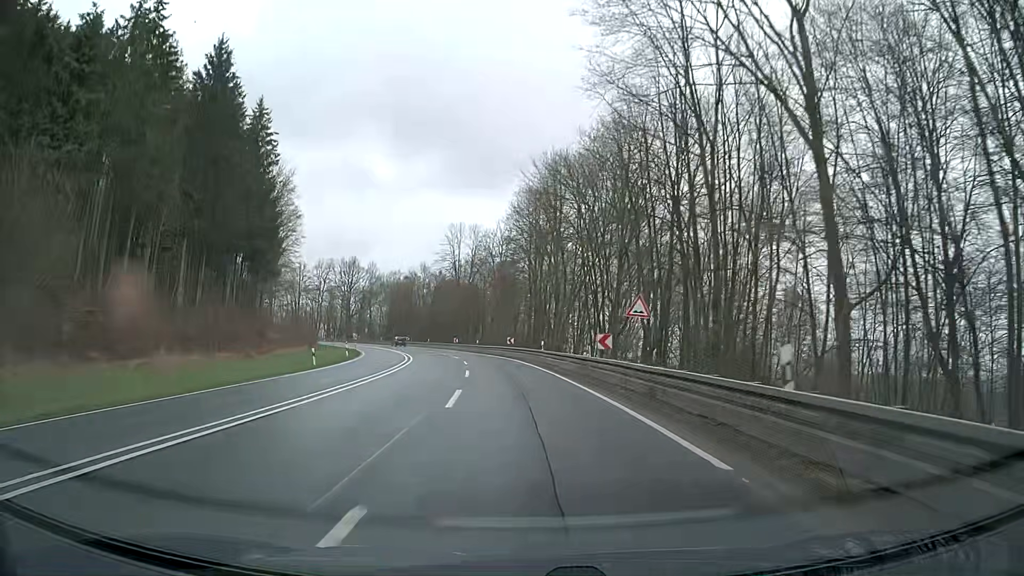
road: primary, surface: asphalt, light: Day
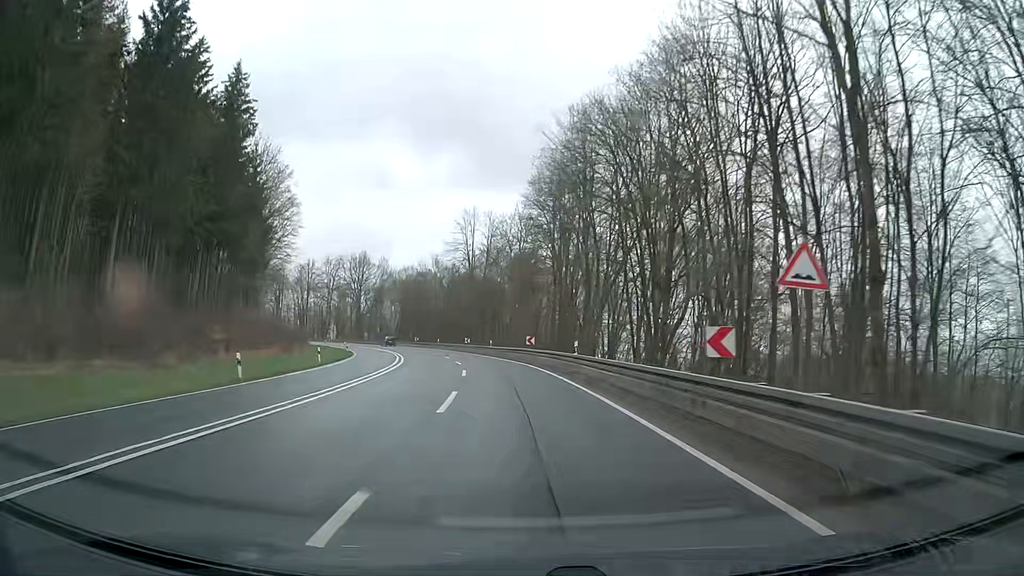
(-0.3, +12.4) m; -2°
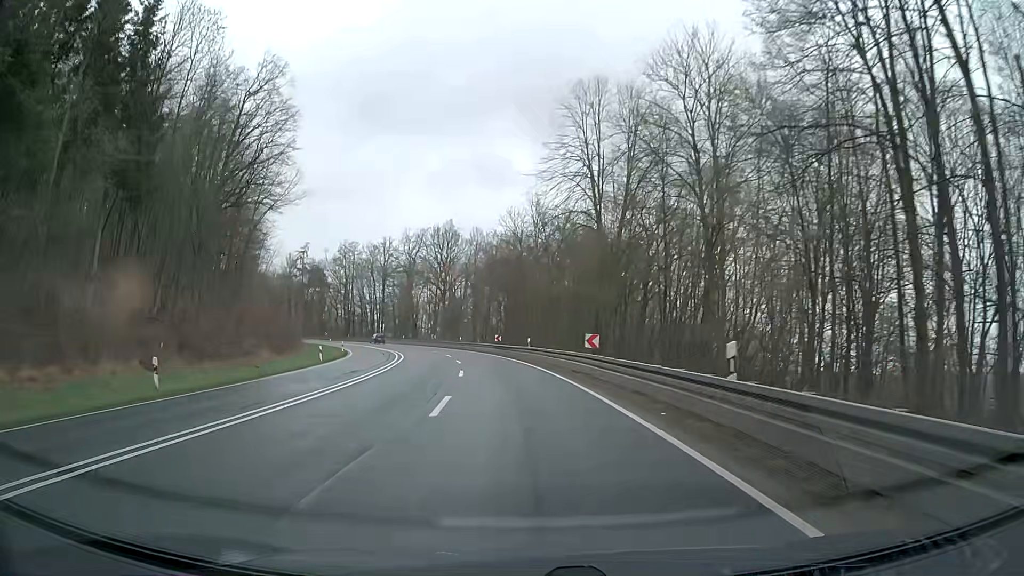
(-4.2, +49.6) m; -11°
(0, +10) (-1, +20) (-2, +30) (-3, +40) (-4, +50) (-6, +60) (-9, +69) (-12, +79) (-16, +88) (-20, +97) m
